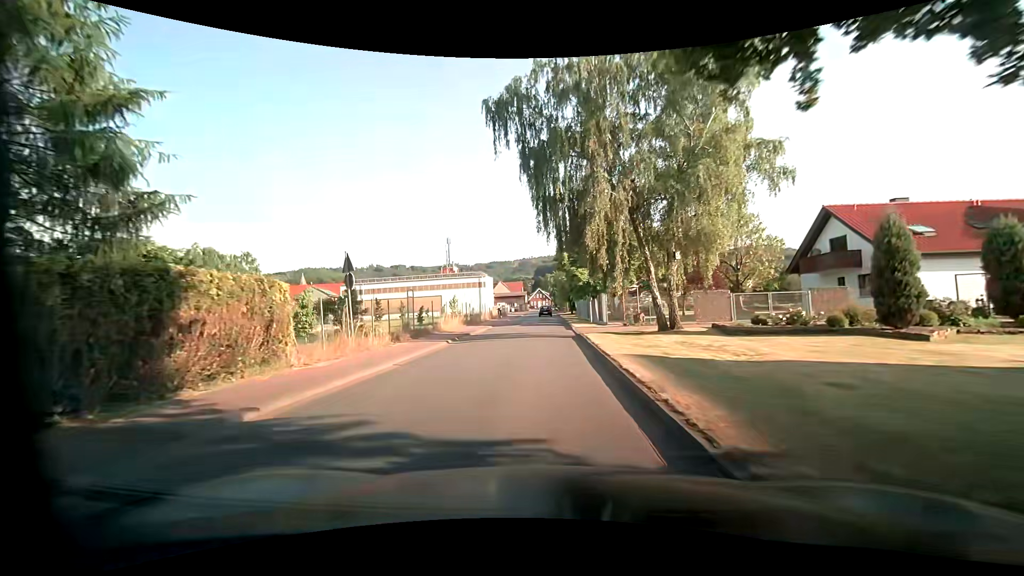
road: tertiary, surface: asphalt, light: Day
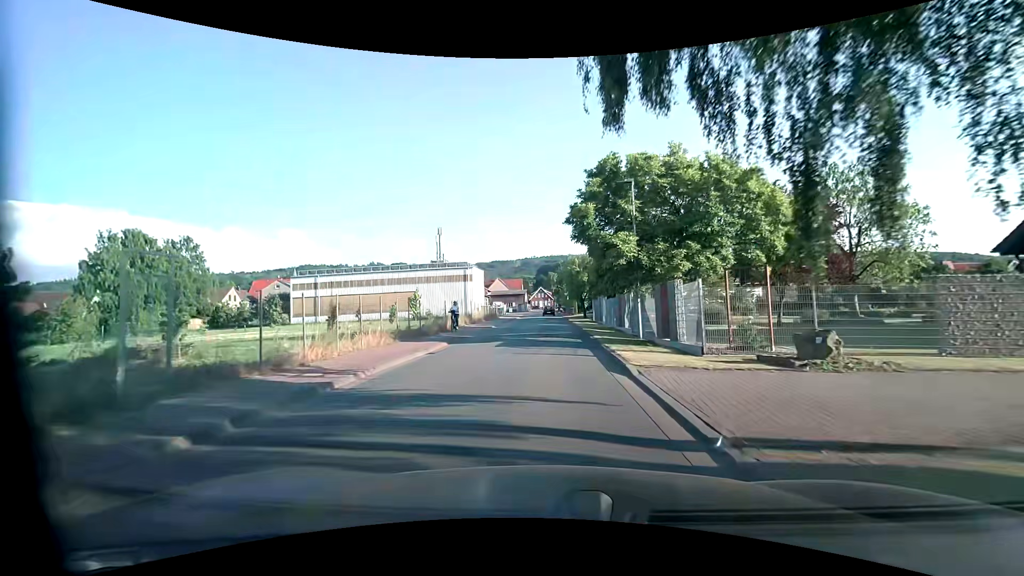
(-0.2, +18.0) m; -1°
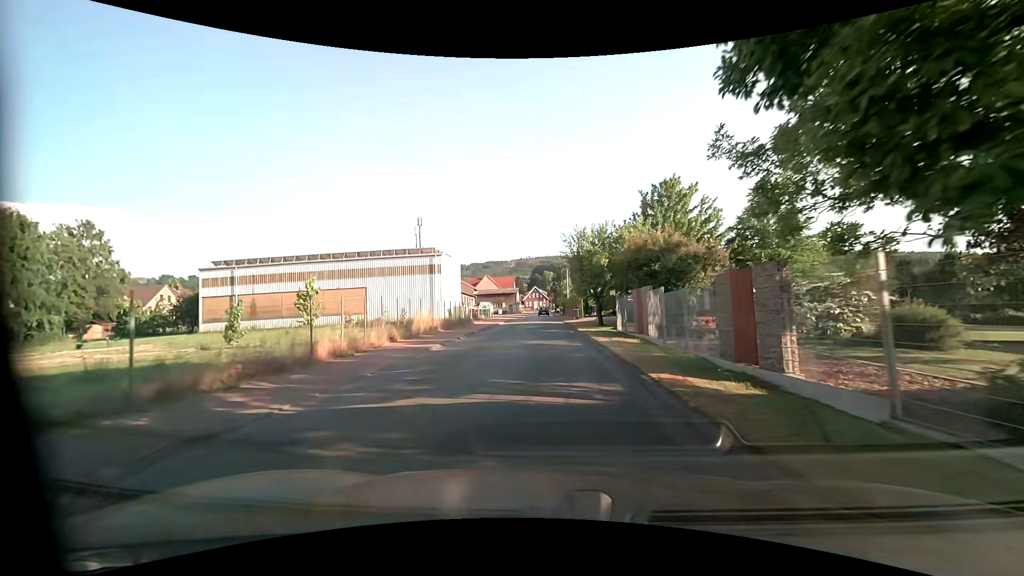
(0.0, +17.4) m; +1°
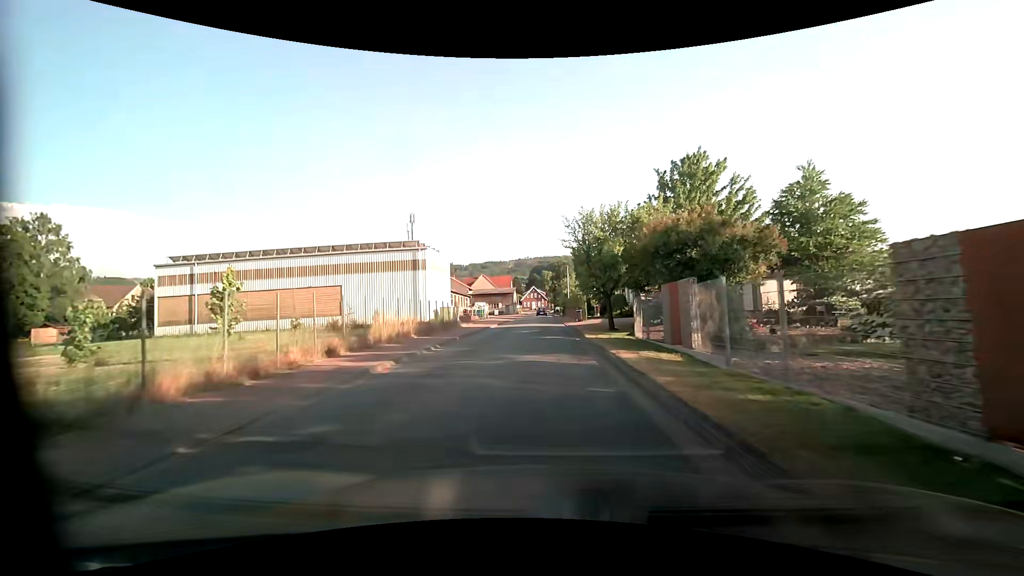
(0.0, +5.7) m; -1°
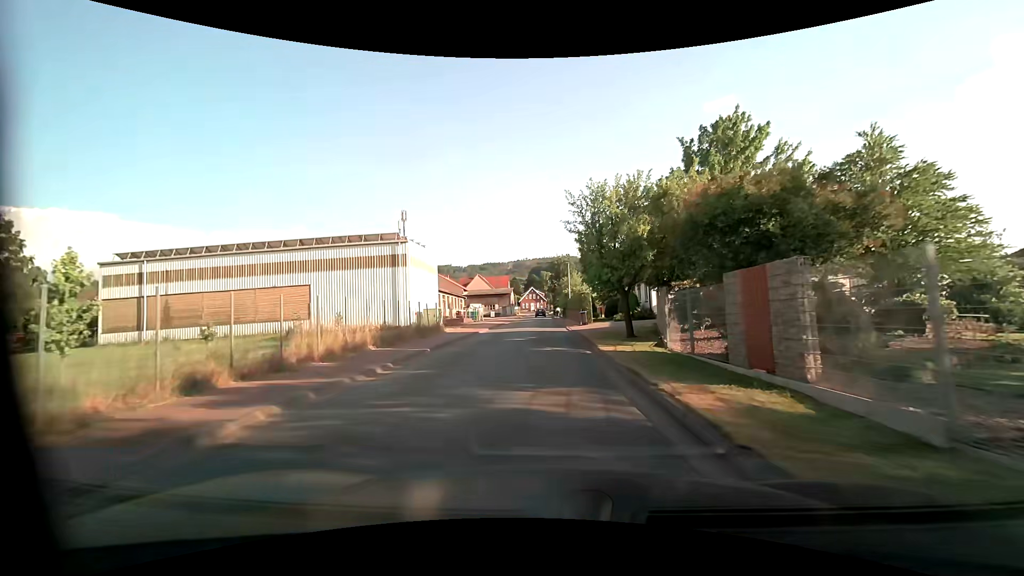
(+0.1, +5.7) m; 0°
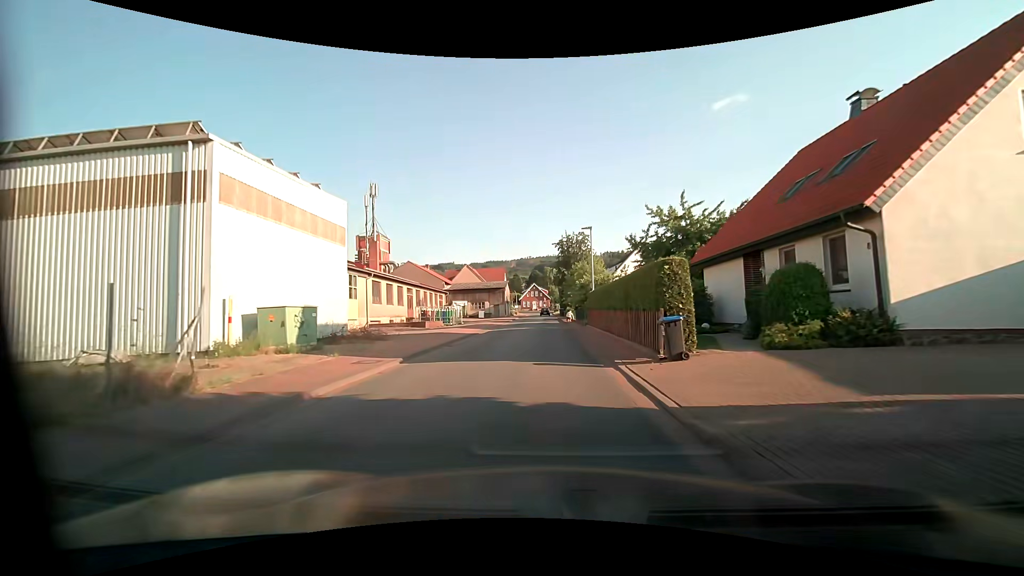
(+0.1, +23.3) m; 0°
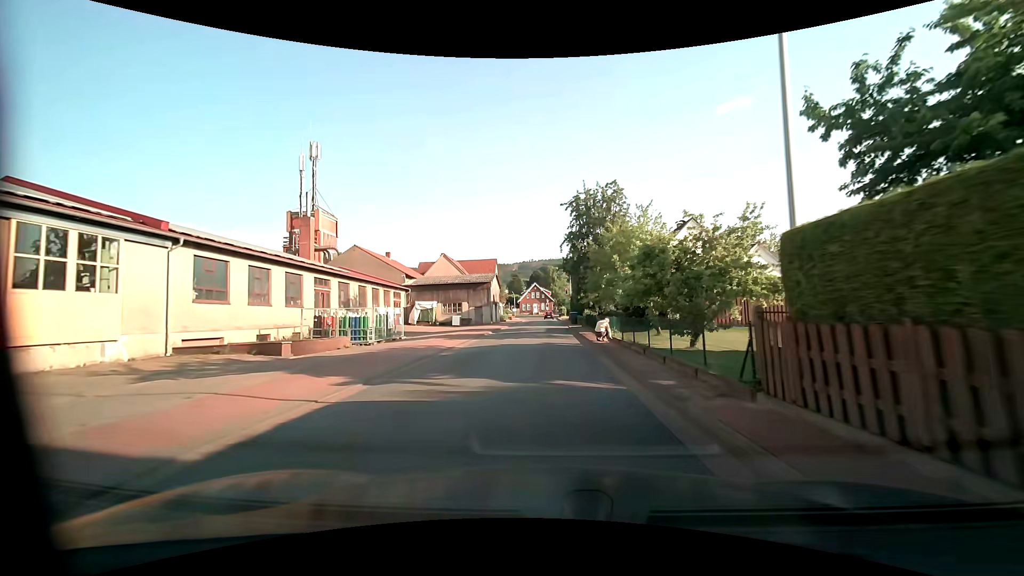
(-0.2, +24.9) m; -1°
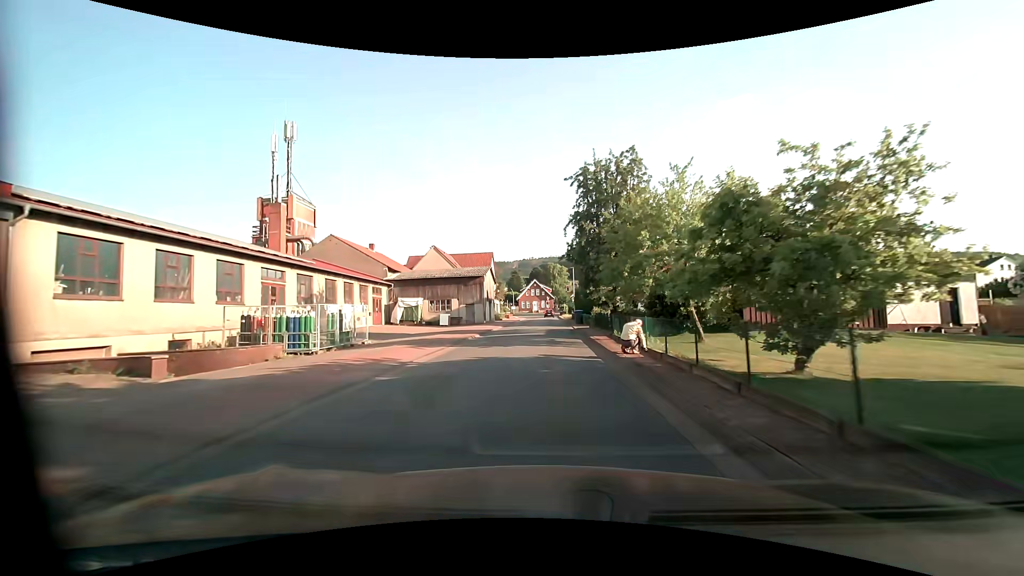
(0.0, +6.7) m; 0°
(0, +10) (0, +20) (0, +30) (0, +40) (0, +50) (0, +60) (+1, +70) (+1, +80) (+1, +90) (+1, +100) m
